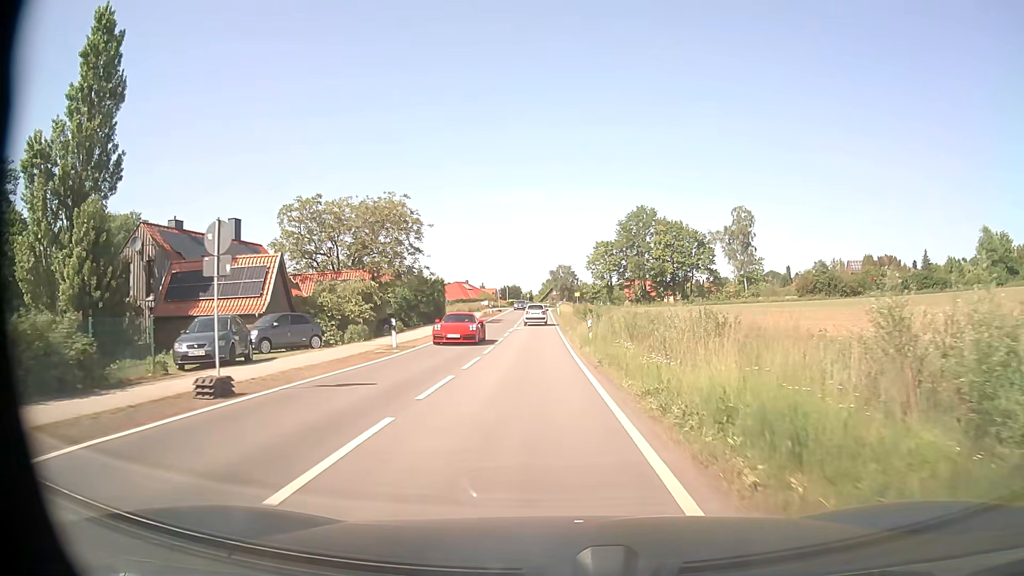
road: tertiary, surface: asphalt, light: Day
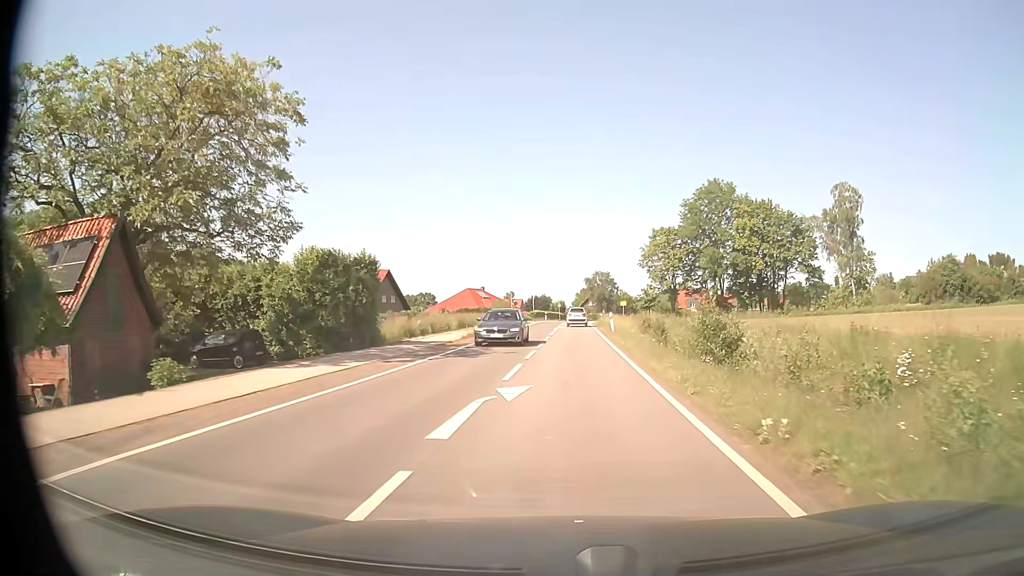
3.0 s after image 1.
(-1.2, +33.0) m; -3°
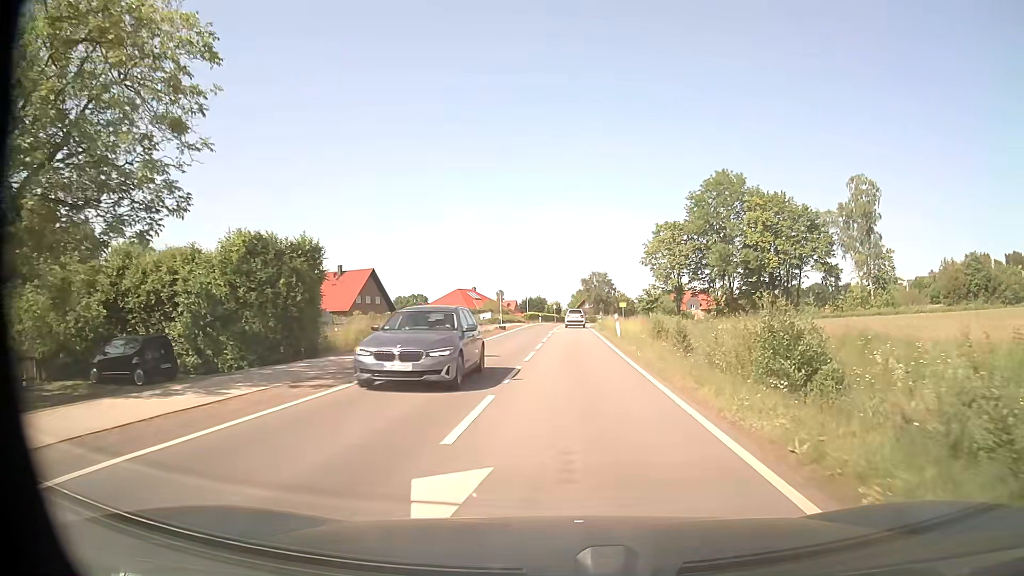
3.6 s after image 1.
(0.0, +6.7) m; 0°
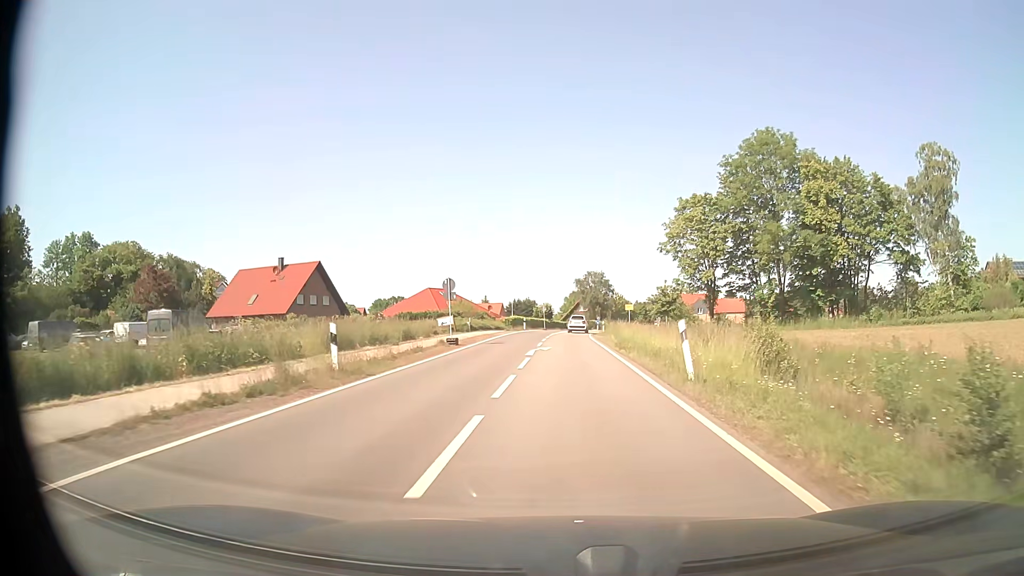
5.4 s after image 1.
(+0.2, +20.2) m; +1°
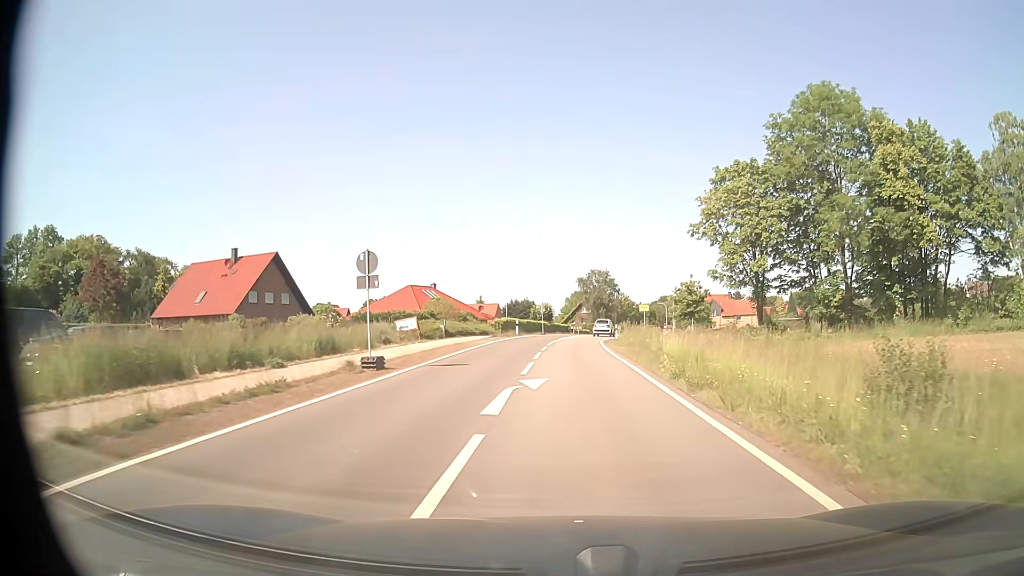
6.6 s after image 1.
(-0.1, +13.3) m; 0°
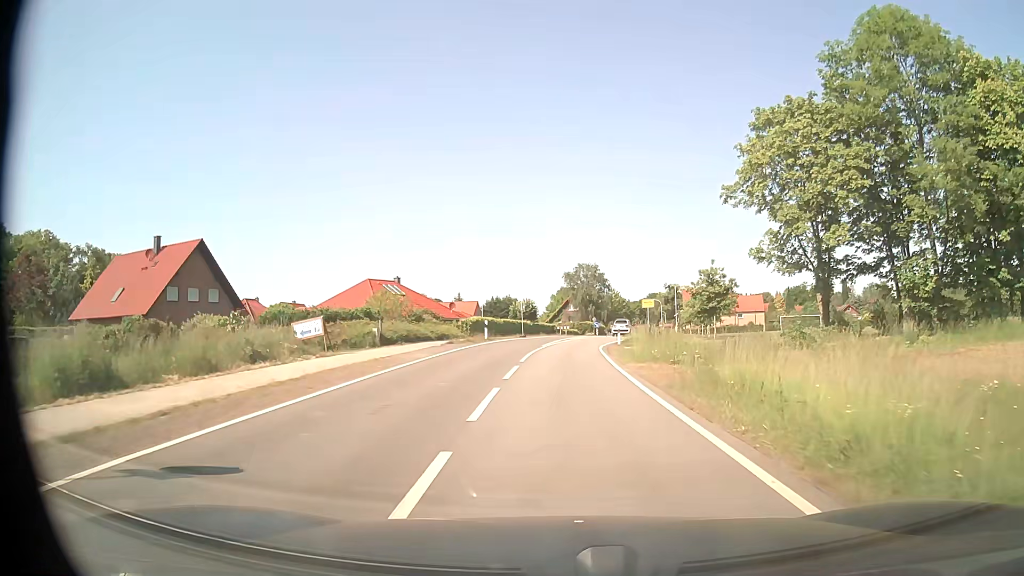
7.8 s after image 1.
(+0.2, +13.0) m; +1°
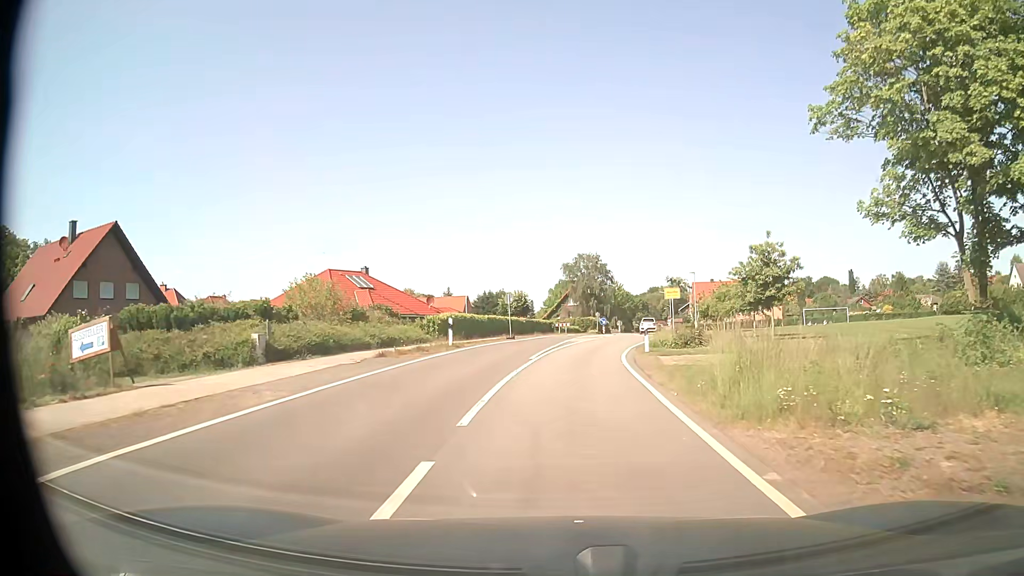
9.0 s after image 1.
(0.0, +12.5) m; 0°
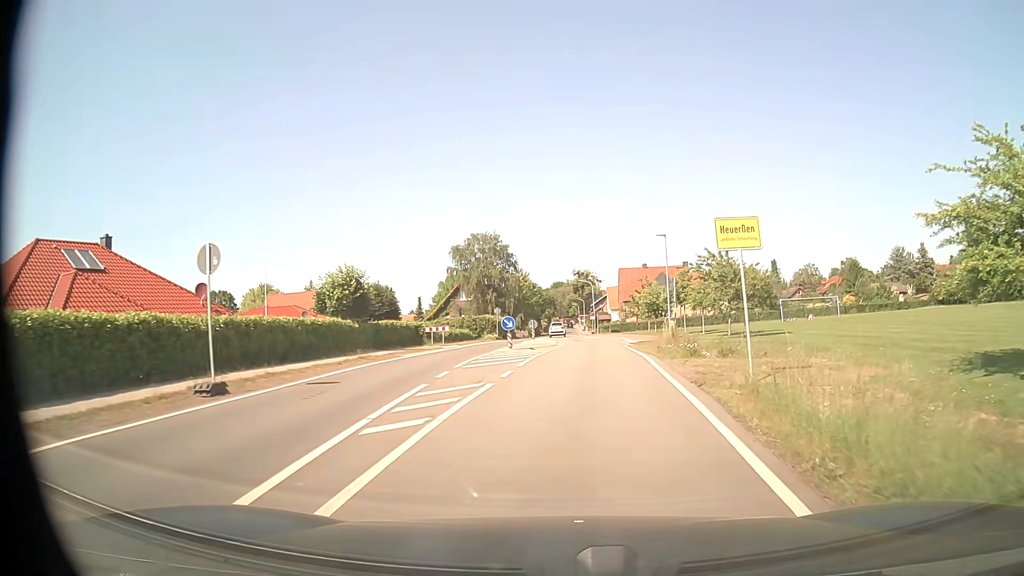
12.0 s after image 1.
(+1.5, +29.8) m; +8°
(0, +10) (+1, +20) (+1, +30) (+1, +40) (+1, +50) (0, +60) (0, +70) (0, +80) (+1, +90) (+1, +100) m
